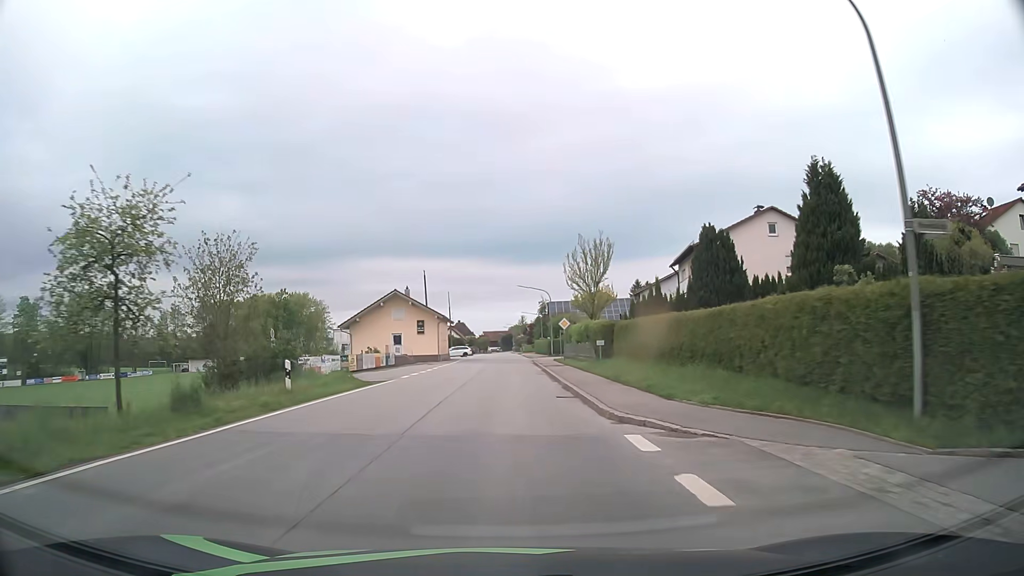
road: secondary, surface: asphalt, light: Day
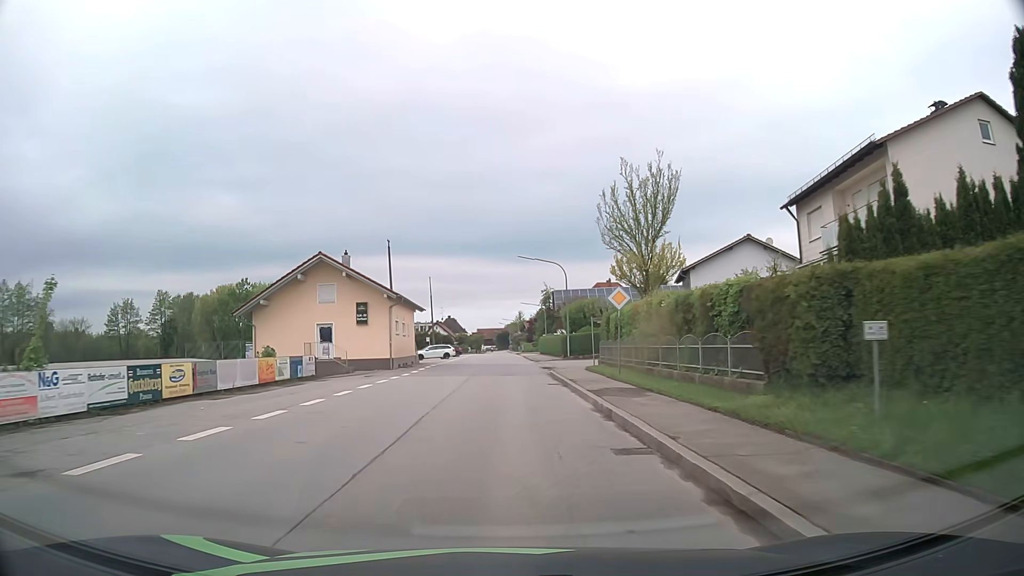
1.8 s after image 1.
(0.0, +23.5) m; 0°
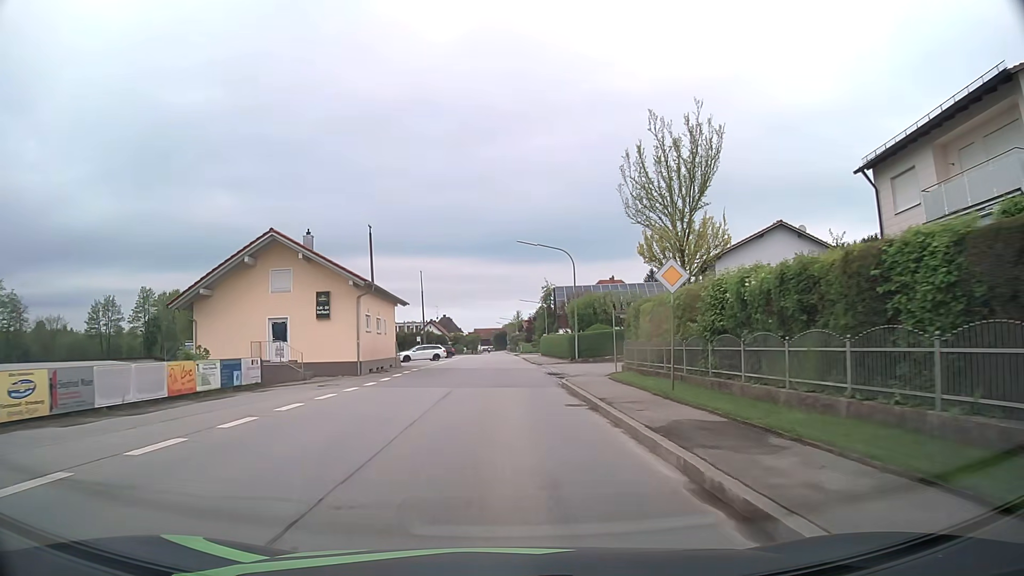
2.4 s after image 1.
(0.0, +7.6) m; 0°
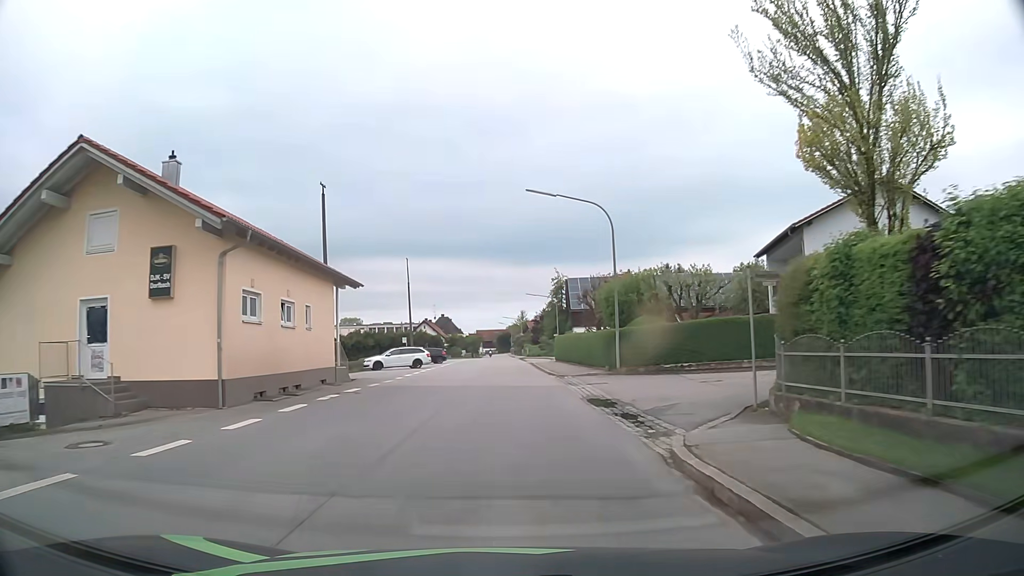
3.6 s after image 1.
(-0.1, +15.1) m; 0°
